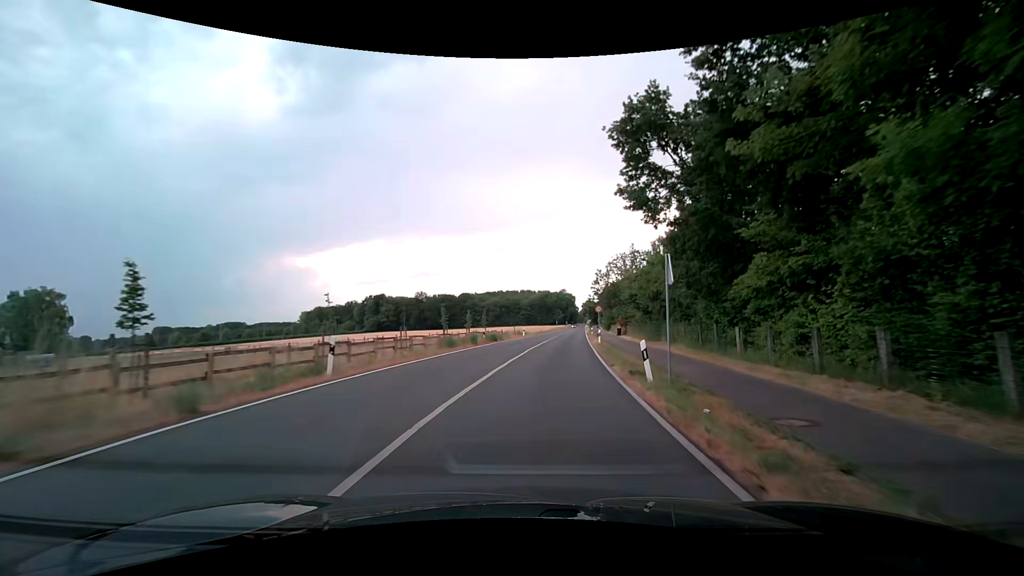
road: secondary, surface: asphalt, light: Day
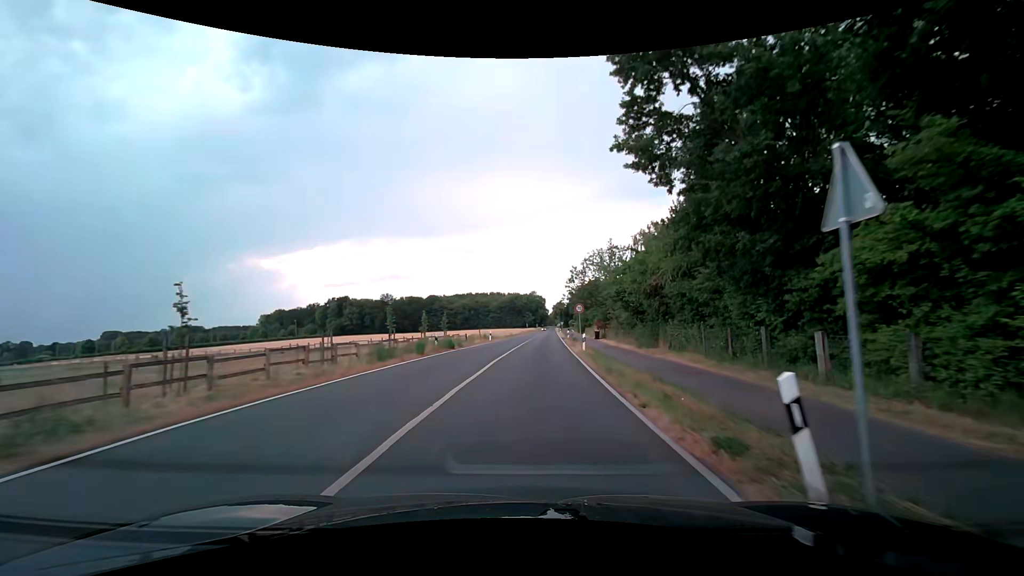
(+0.3, +7.8) m; +4°
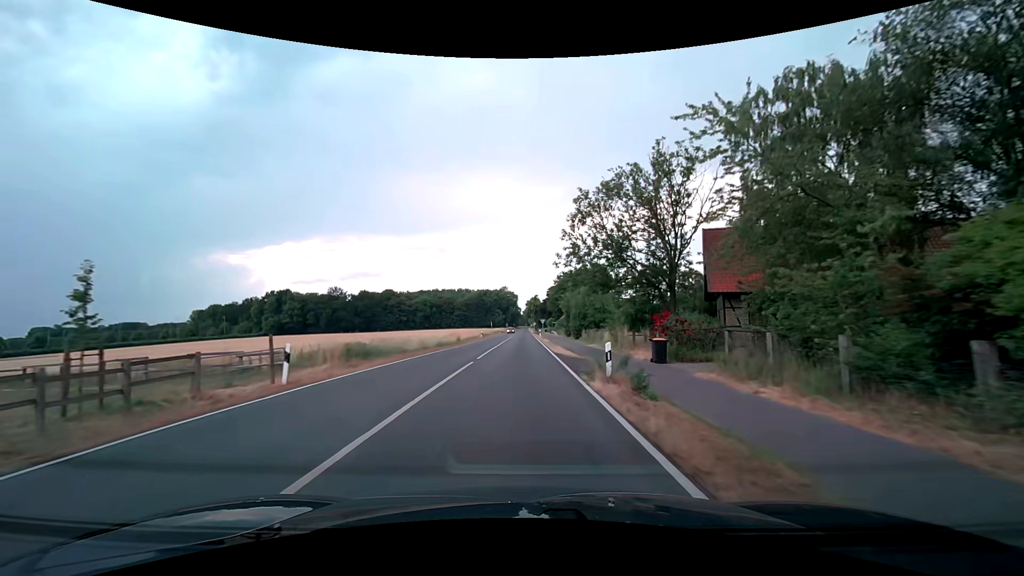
(+1.5, +39.2) m; +3°
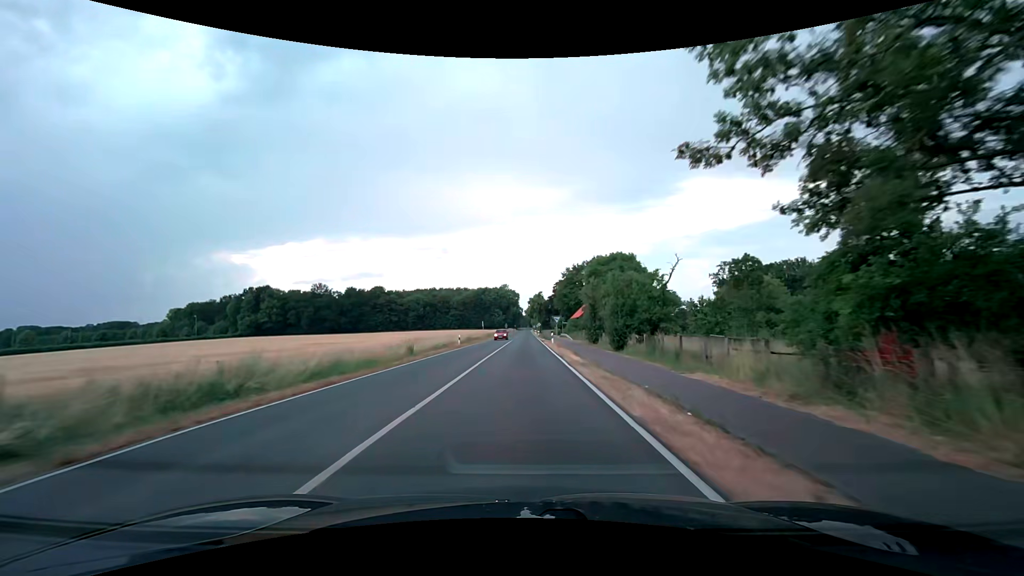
(0.0, +25.5) m; 0°
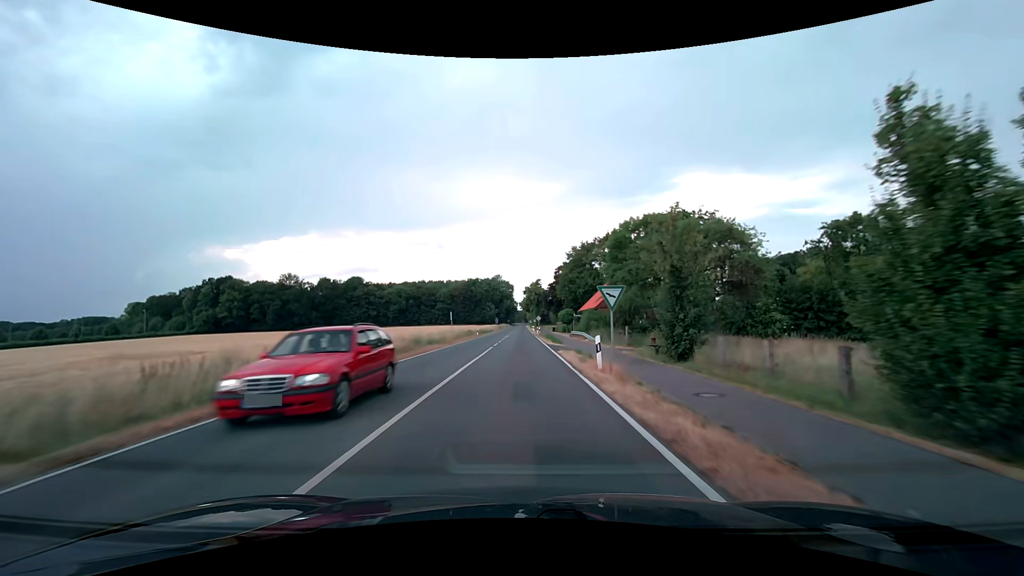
(+0.2, +28.6) m; +1°
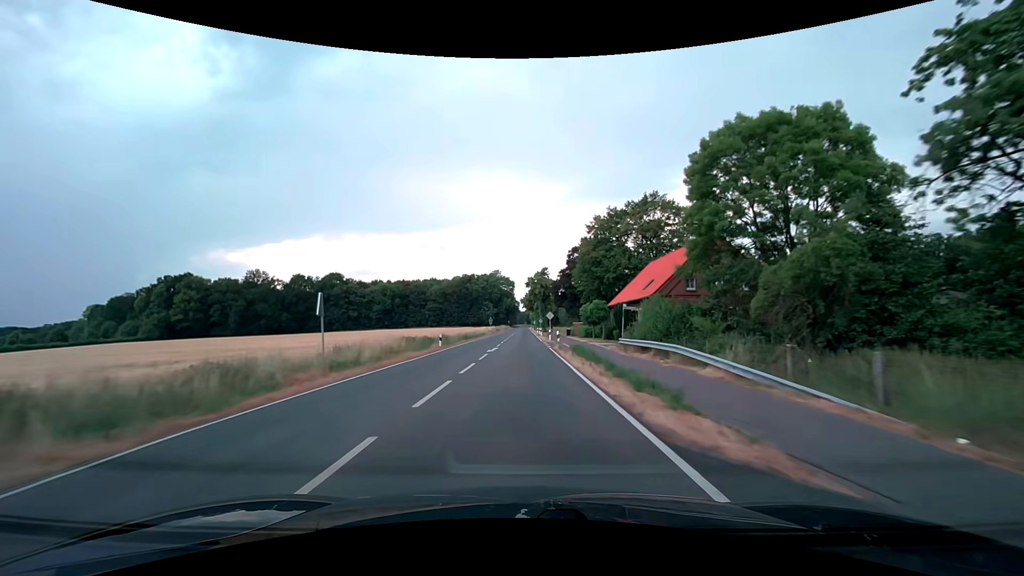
(-0.1, +30.3) m; 0°
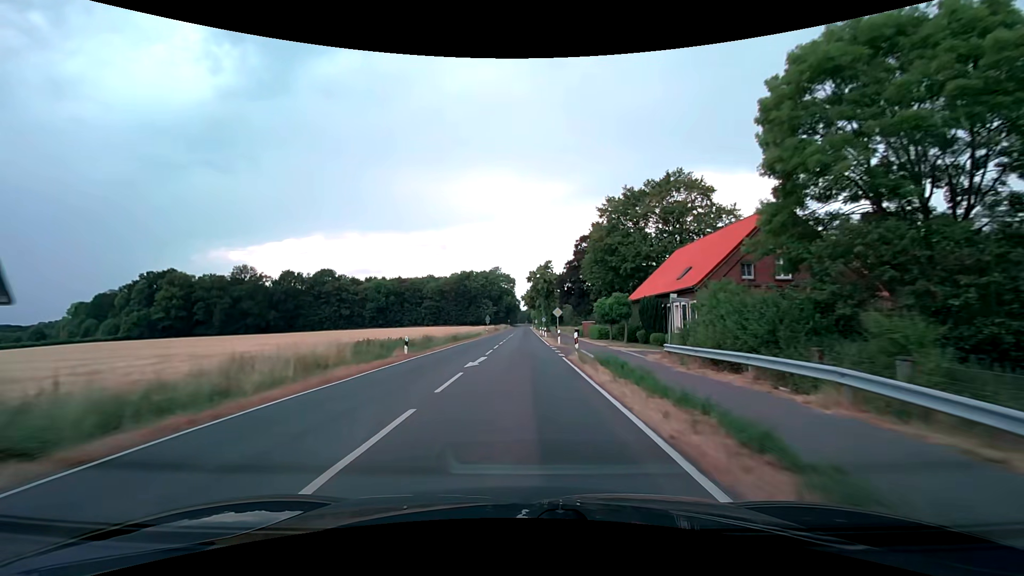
(0.0, +10.3) m; 0°
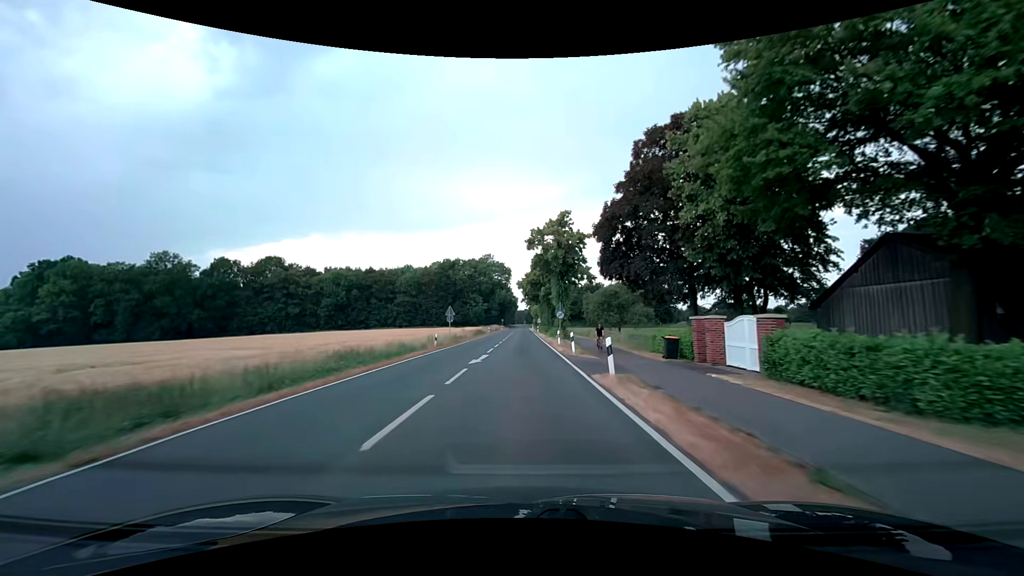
(+0.2, +41.8) m; 0°
(0, +10) (0, +20) (0, +30) (0, +40) (0, +50) (0, +60) (0, +70) (0, +80) (0, +90) (-1, +100) m
